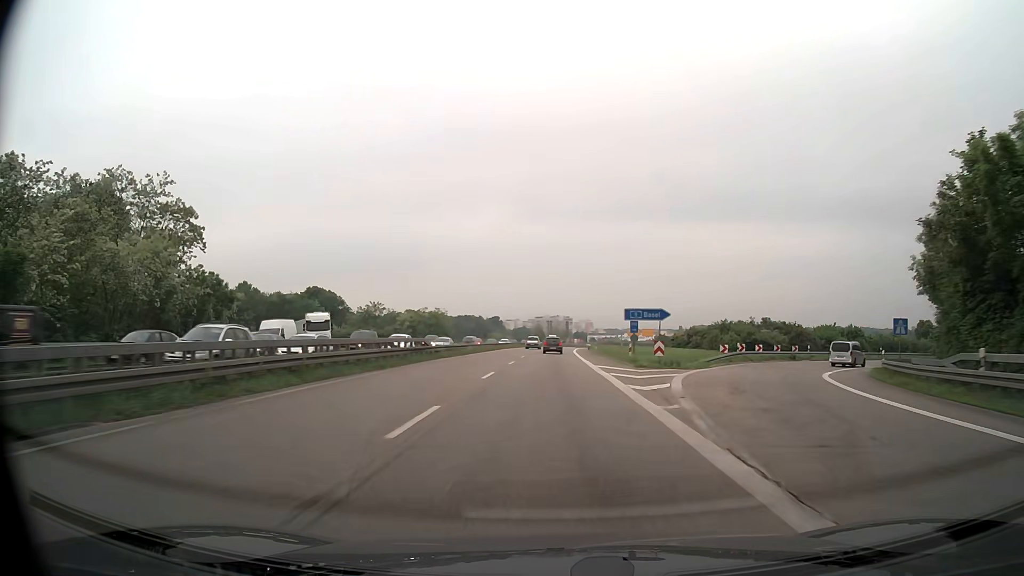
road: trunk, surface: asphalt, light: Day
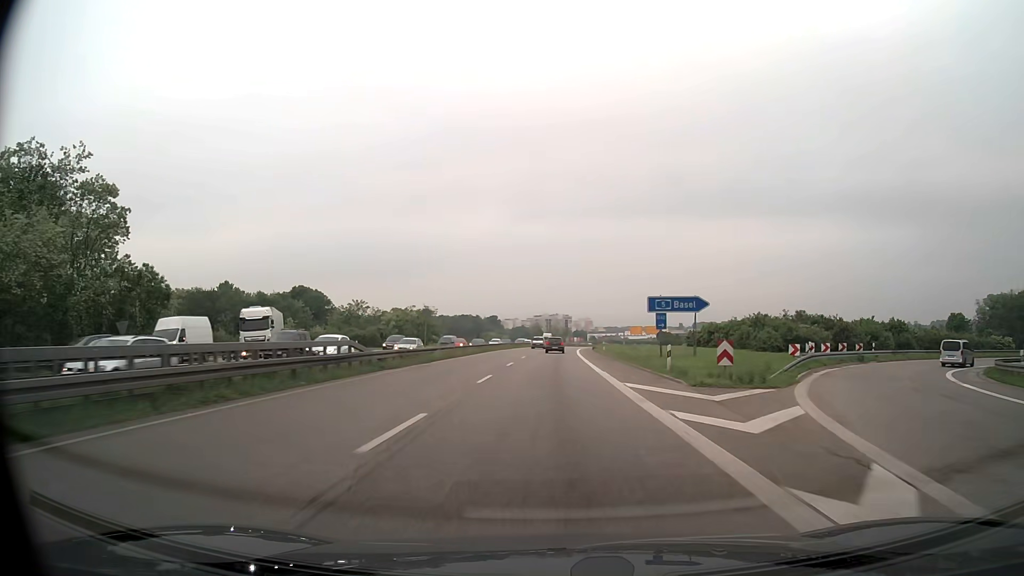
(0.0, +13.1) m; 0°
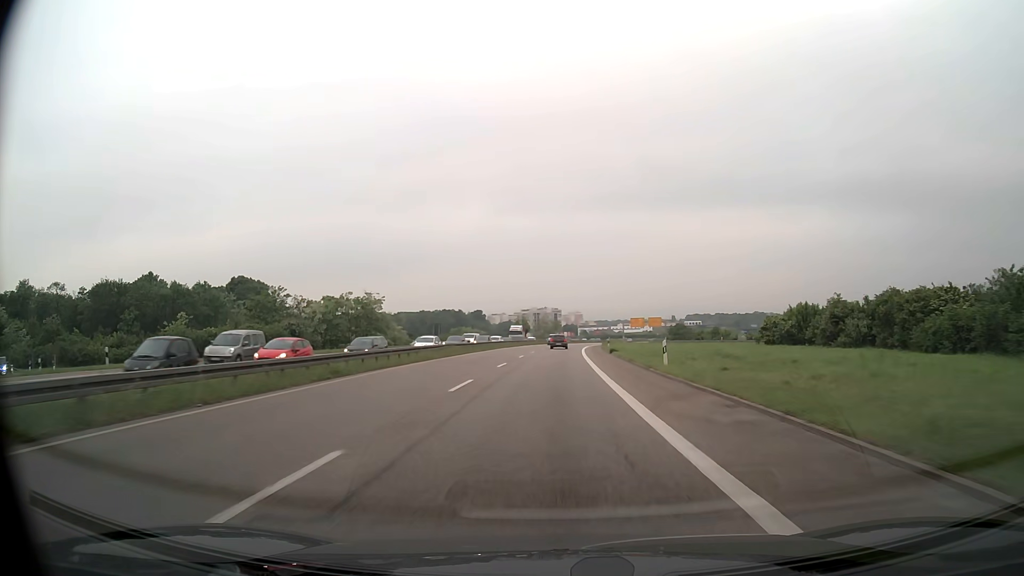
(+0.1, +40.0) m; +1°
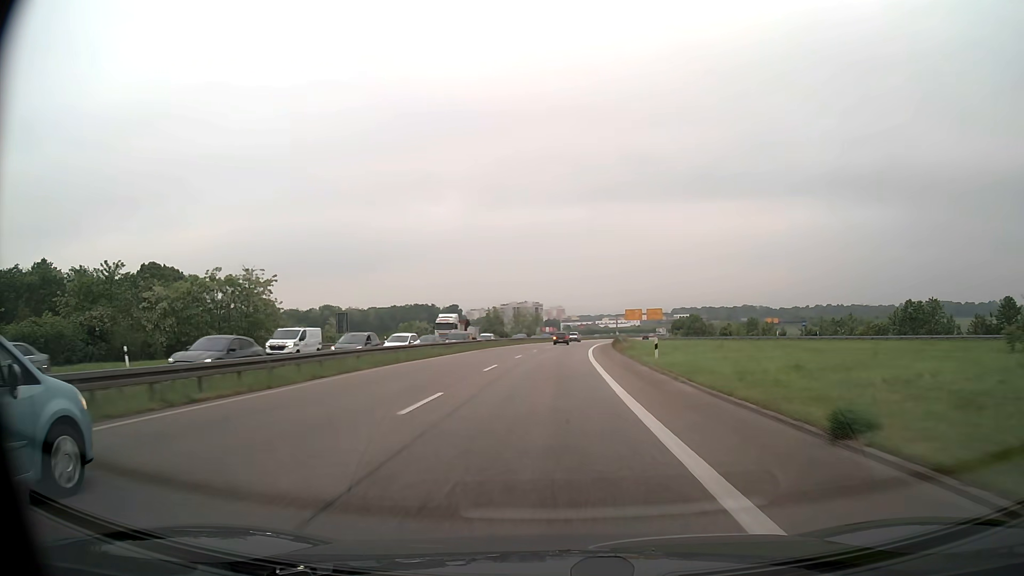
(+0.4, +40.5) m; +1°
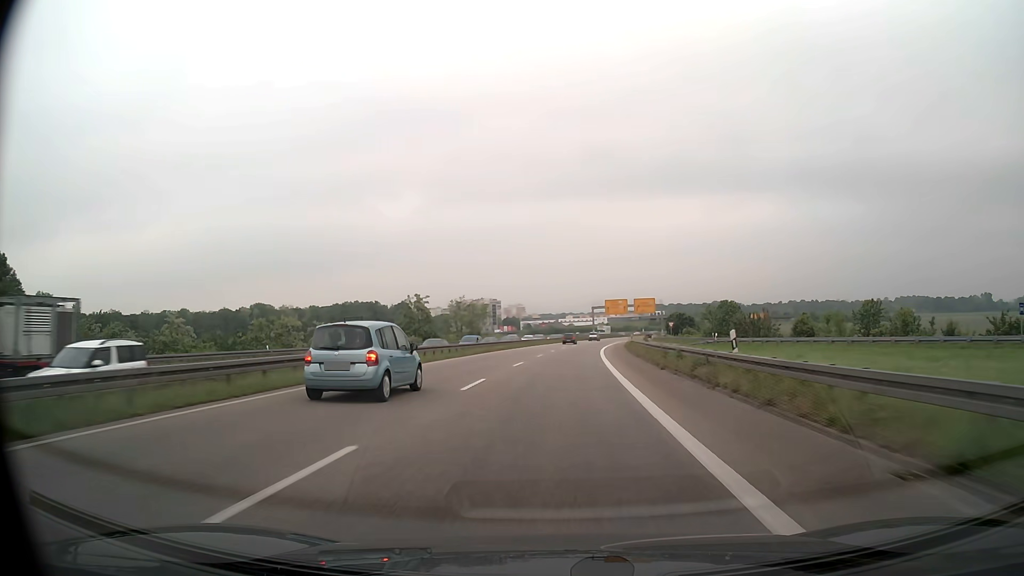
(+1.3, +54.9) m; +3°
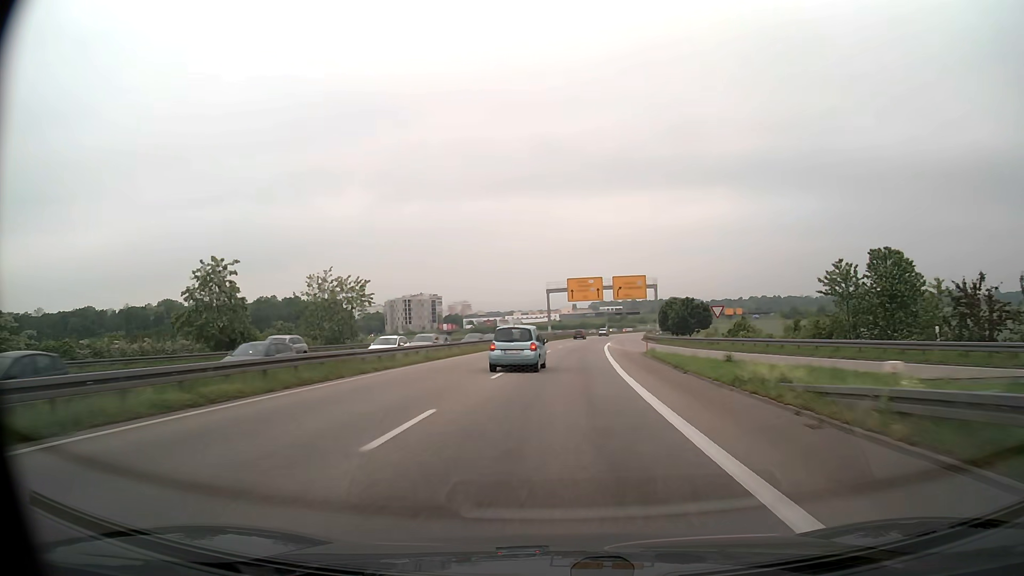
(+2.3, +56.1) m; +4°
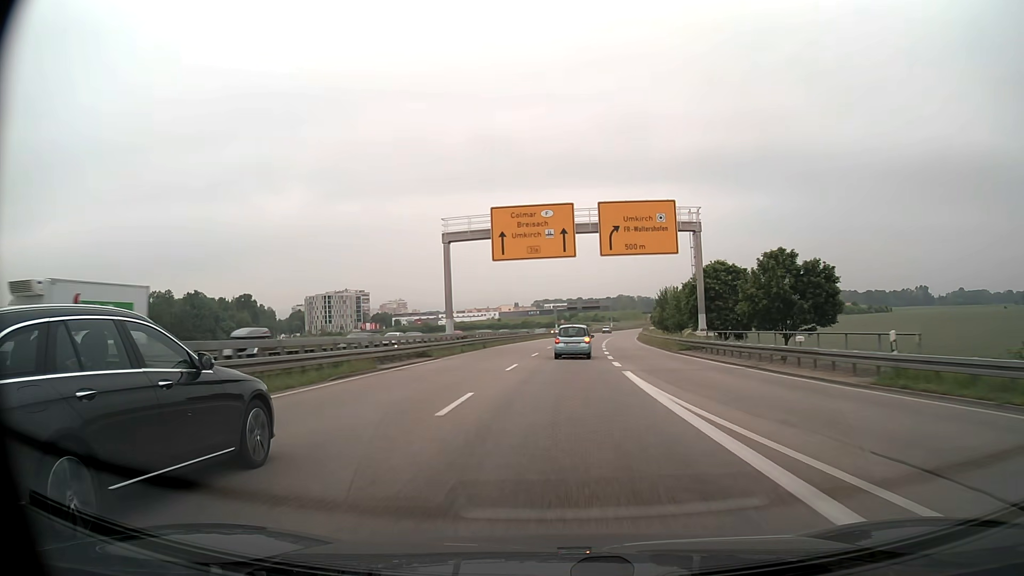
(+2.2, +56.9) m; +5°
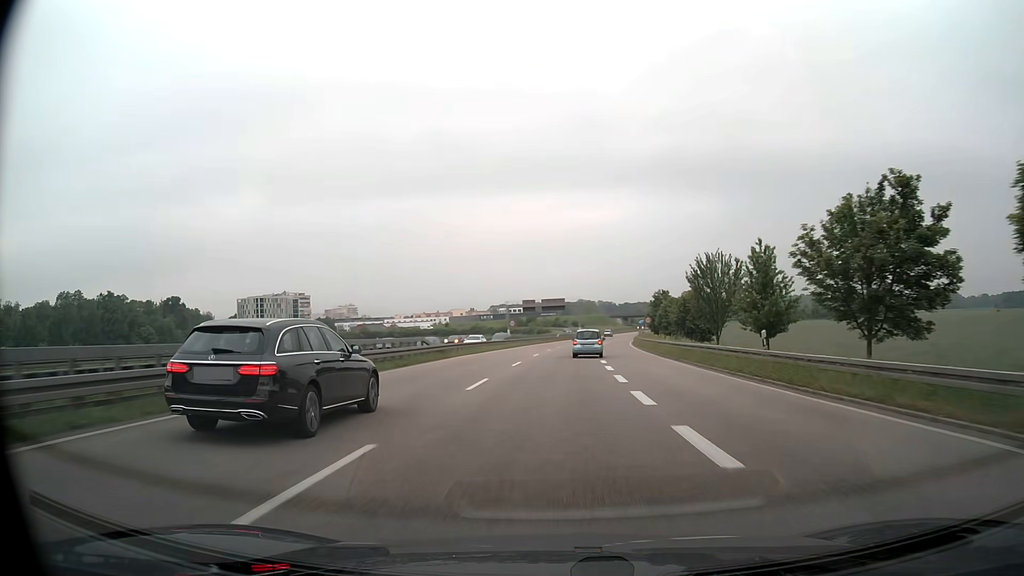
(+1.5, +42.7) m; +4°
(0, +10) (0, +20) (+1, +30) (+1, +40) (+2, +50) (+2, +60) (+3, +70) (+4, +80) (+5, +90) (+6, +100) m
